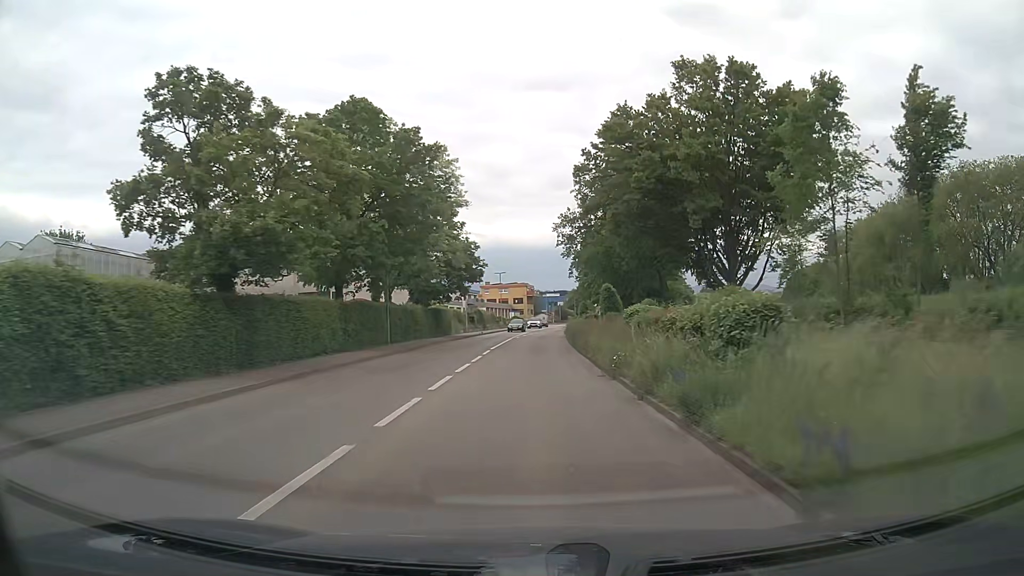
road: primary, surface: asphalt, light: Day
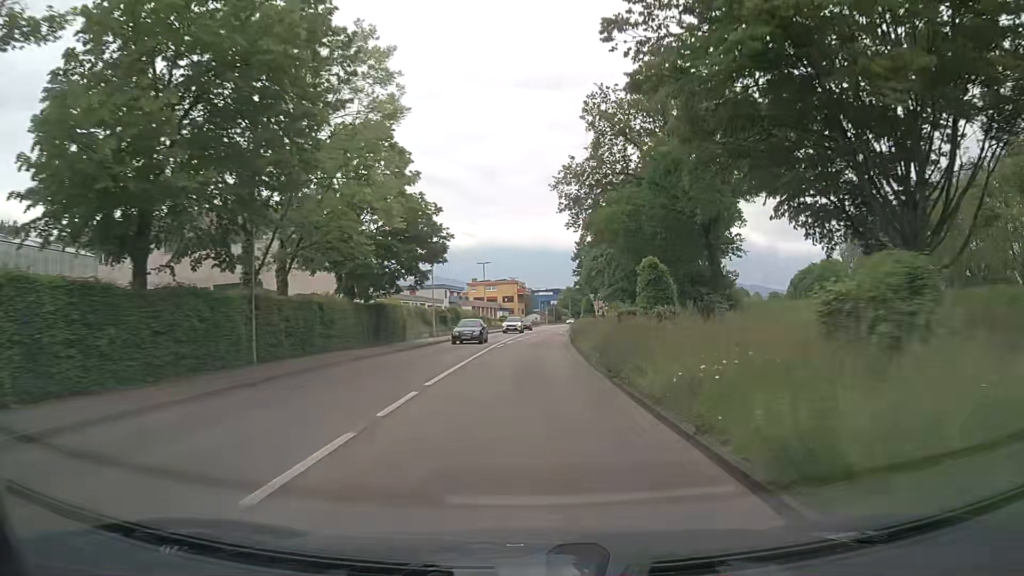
(+0.1, +17.2) m; +1°
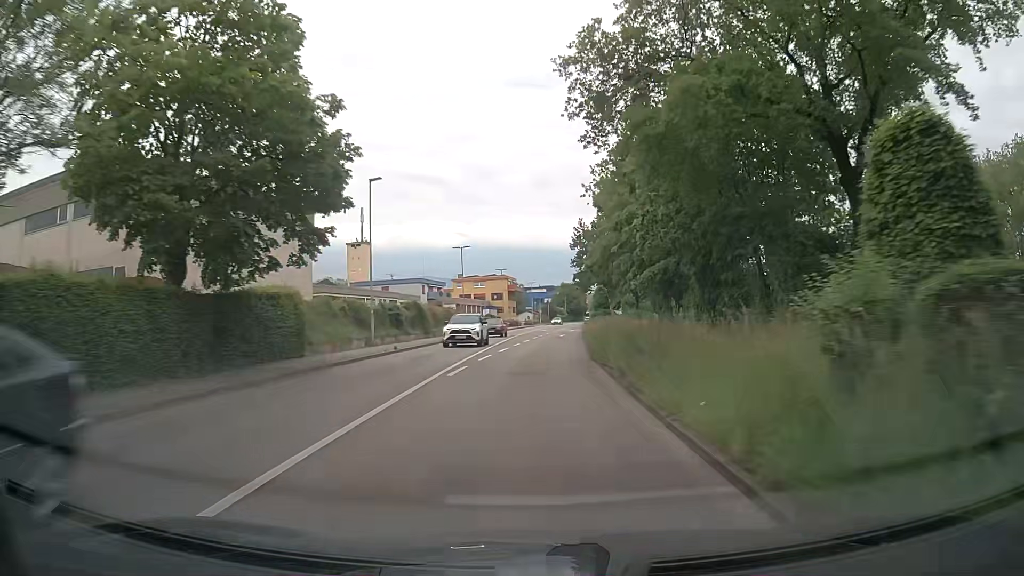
(+0.1, +17.2) m; 0°
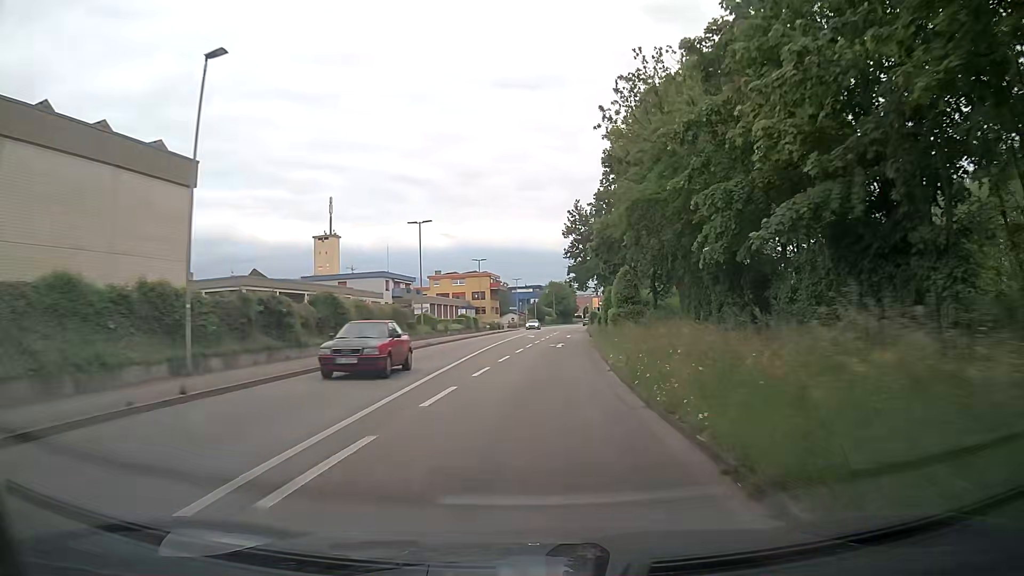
(+0.3, +17.2) m; +2°
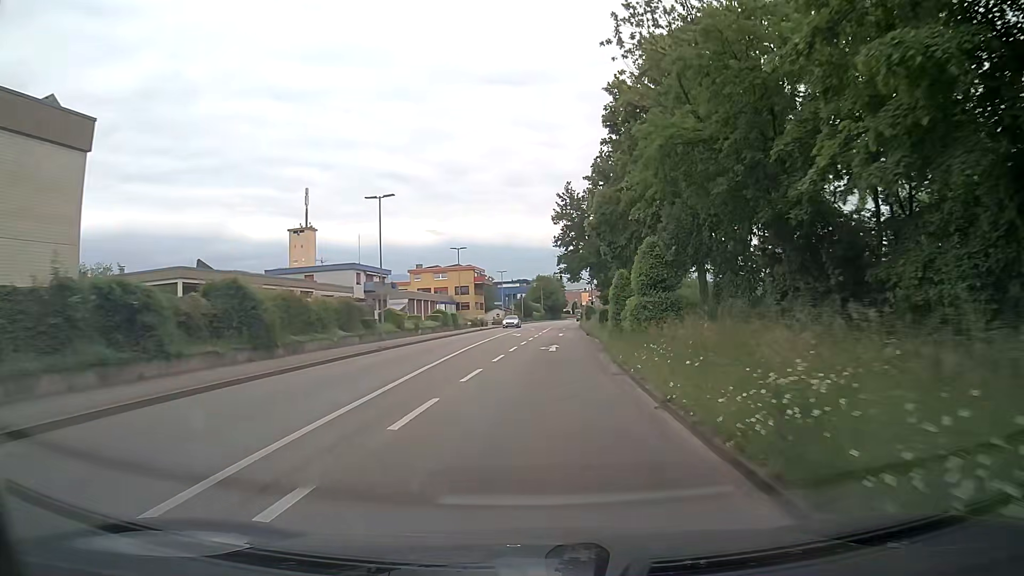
(0.0, +8.6) m; 0°
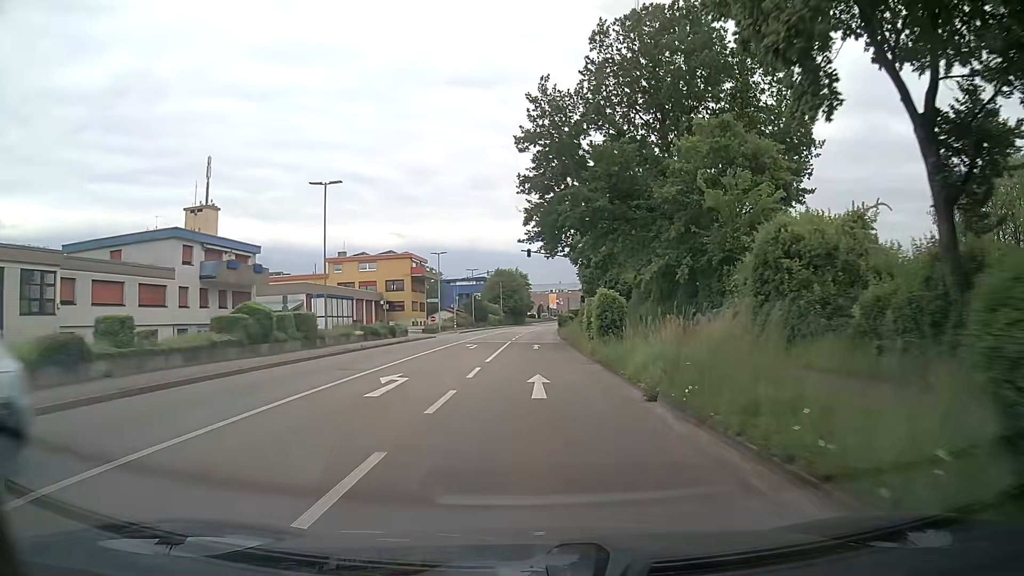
(+1.2, +34.4) m; +3°
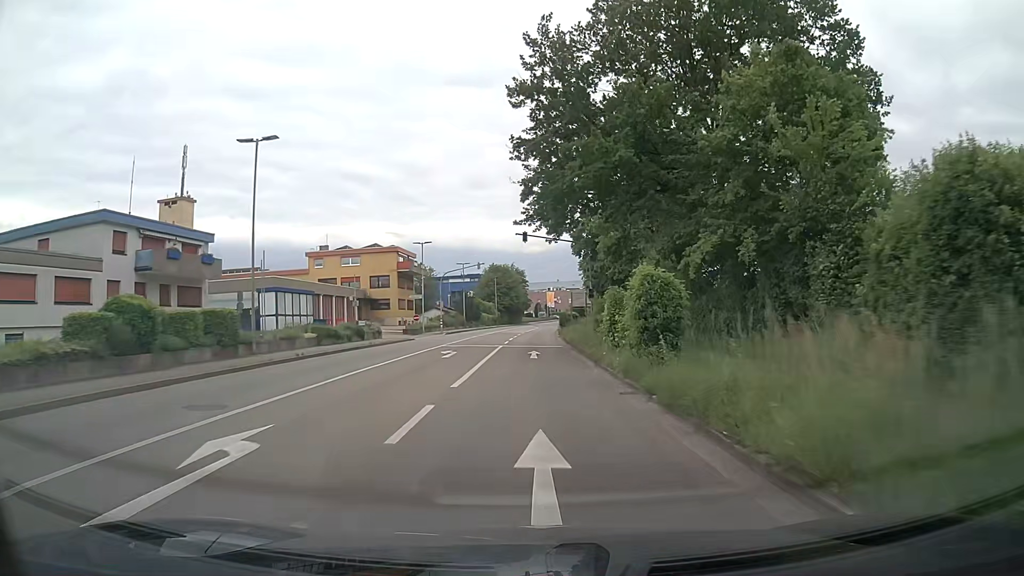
(0.0, +8.6) m; +1°
